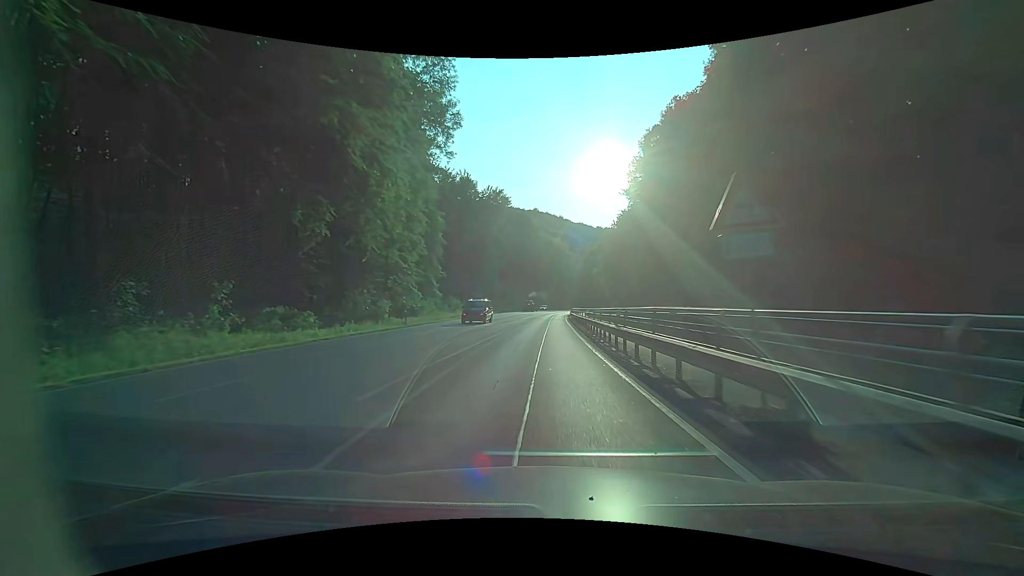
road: primary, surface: asphalt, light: Day
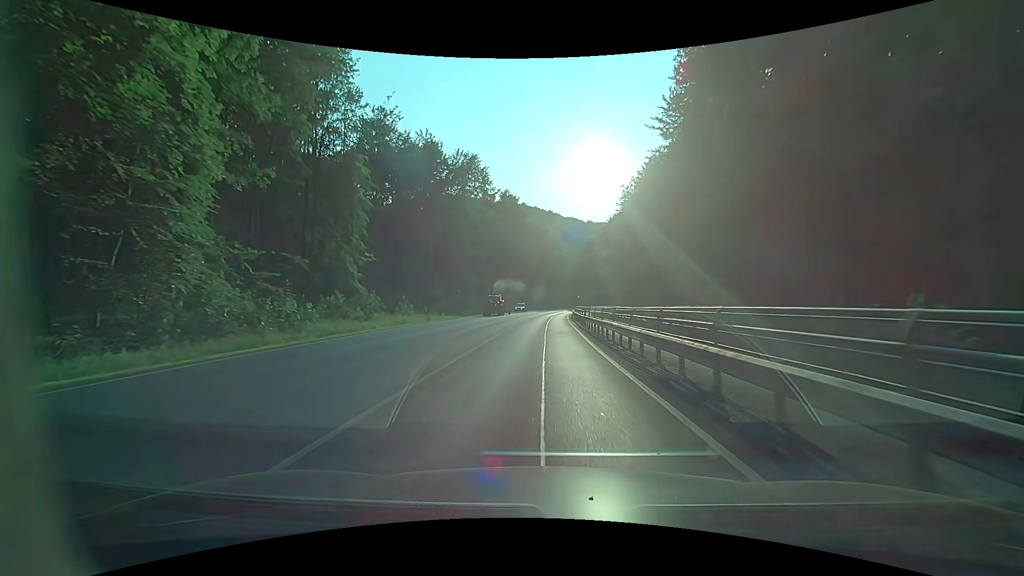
(+0.1, +31.9) m; +1°
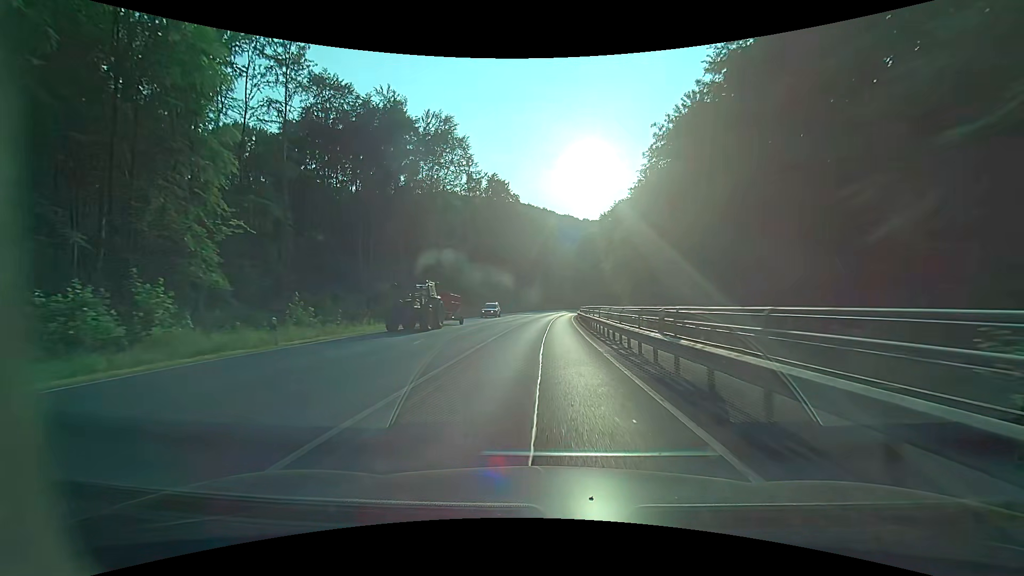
(+0.2, +21.9) m; +1°
(0, +10) (0, +20) (0, +30) (+1, +40) (+1, +50) (+1, +60) (+2, +70) (+3, +80) (+4, +90) (+5, +100) m
